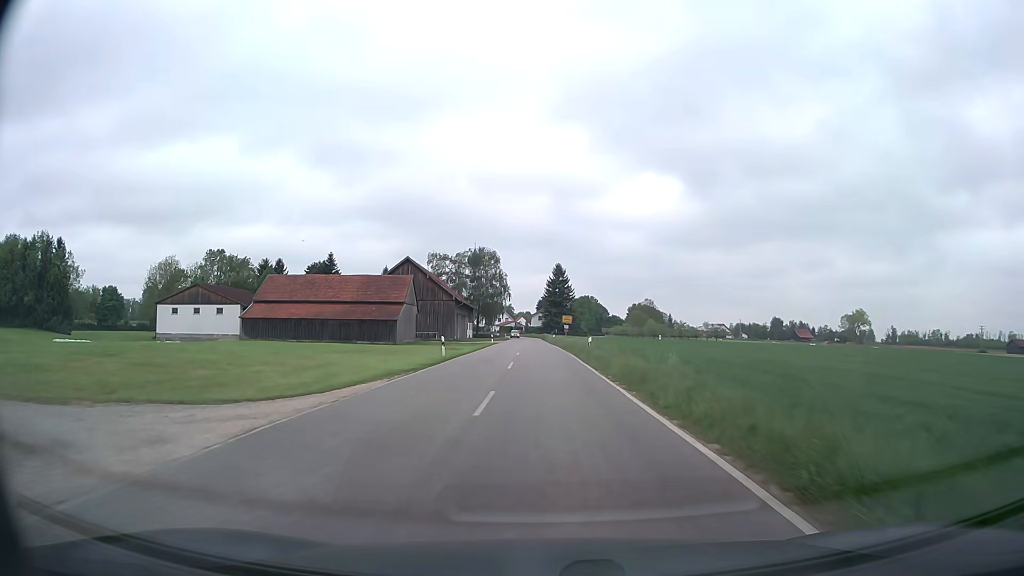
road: tertiary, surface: asphalt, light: Day
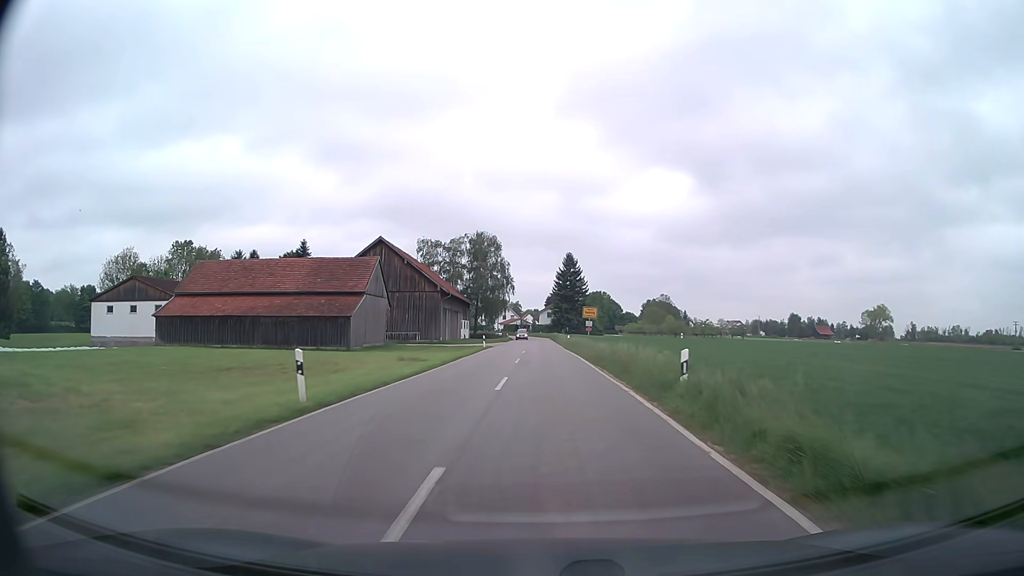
(-0.1, +19.6) m; -1°
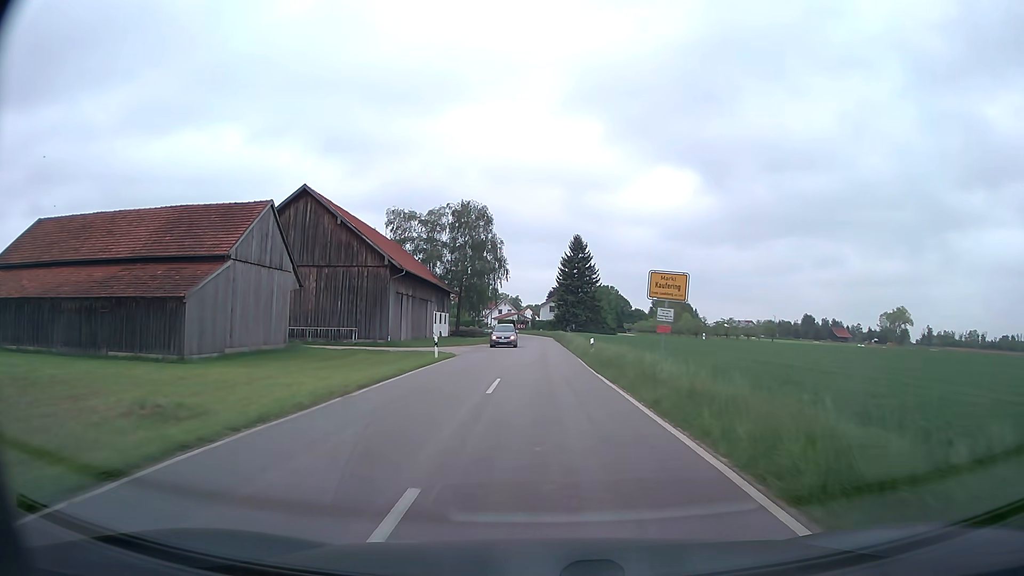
(-0.1, +24.5) m; 0°
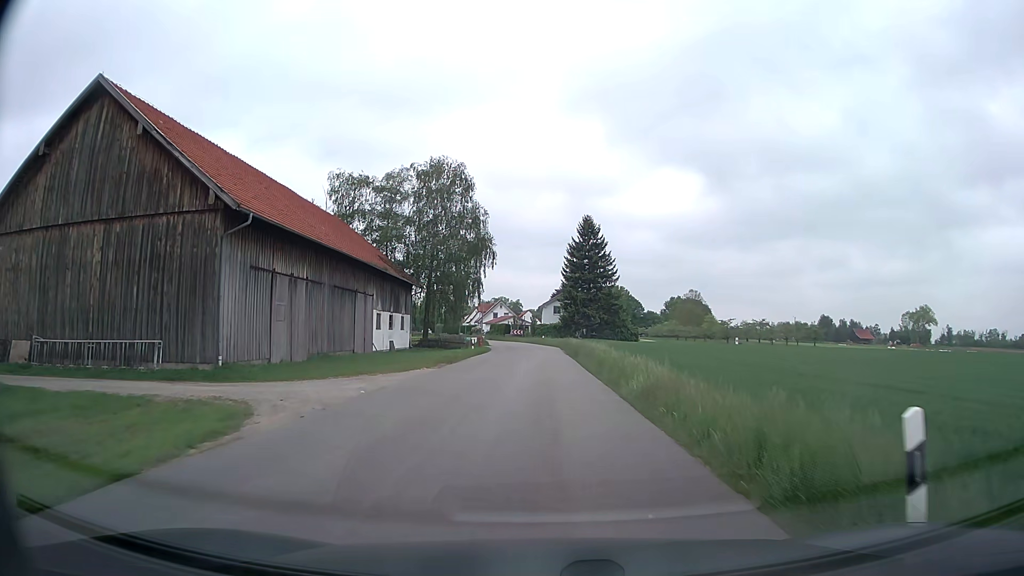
(+0.1, +25.7) m; 0°
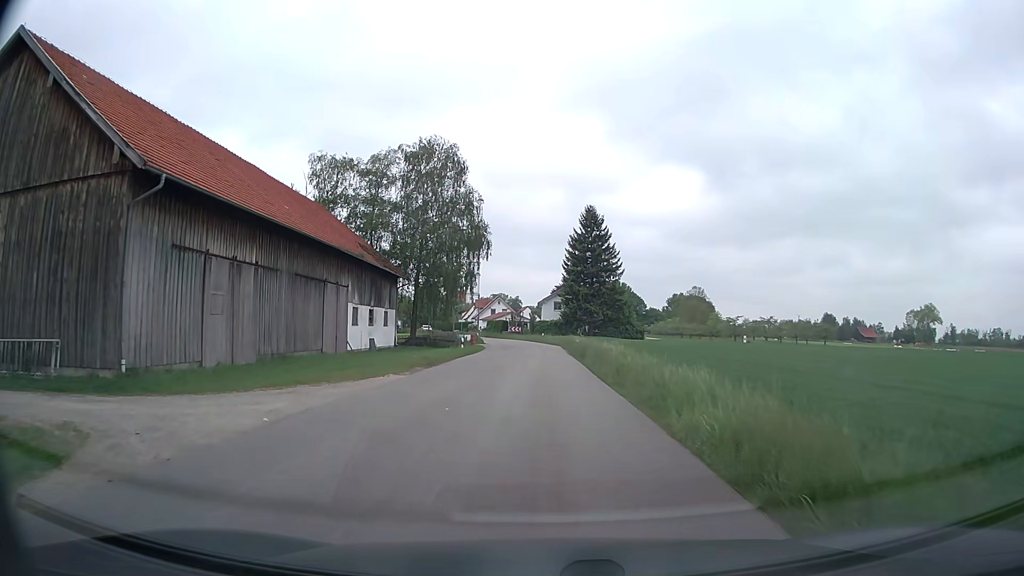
(0.0, +5.8) m; 0°
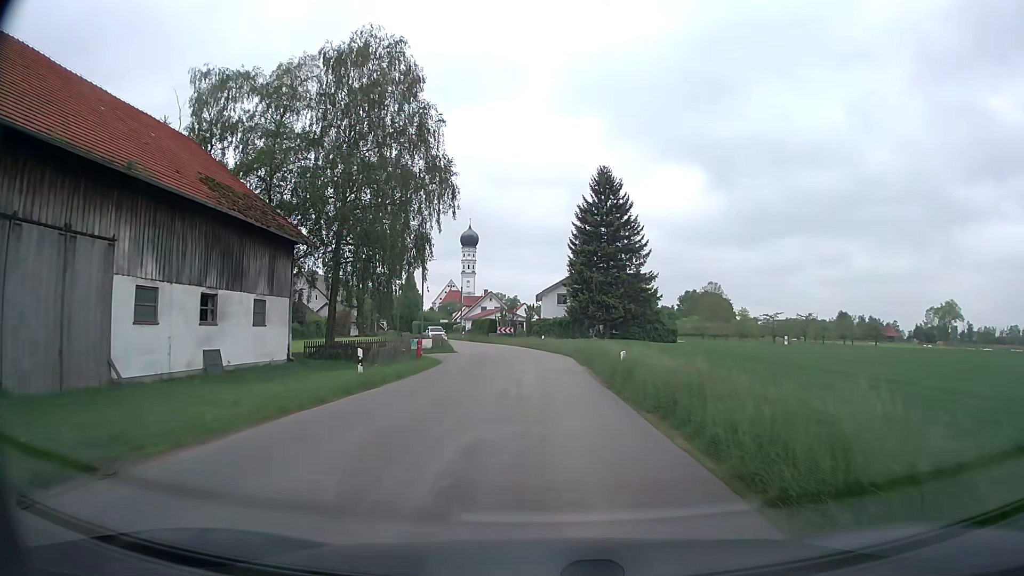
(+0.1, +22.9) m; 0°
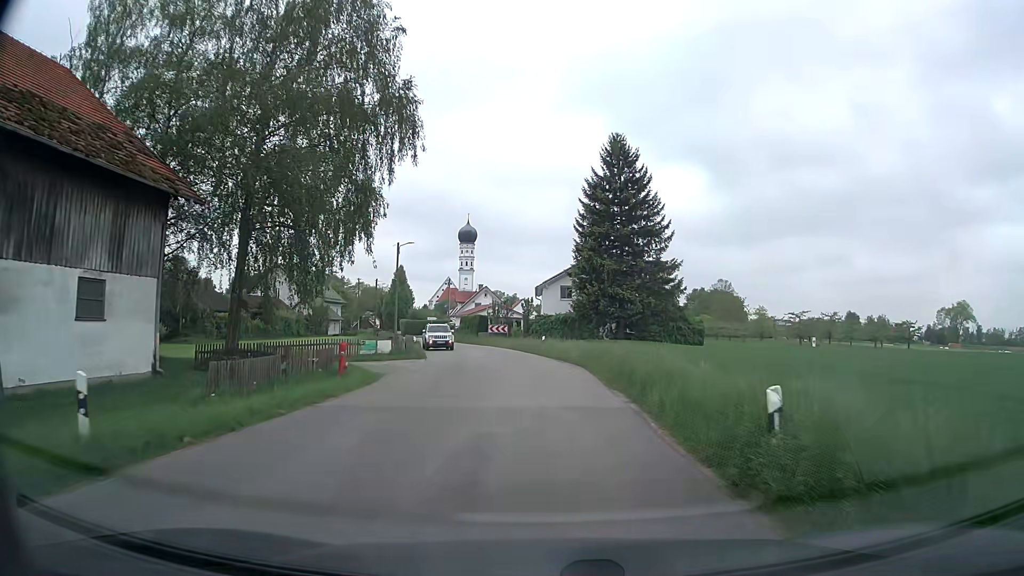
(0.0, +11.7) m; 0°
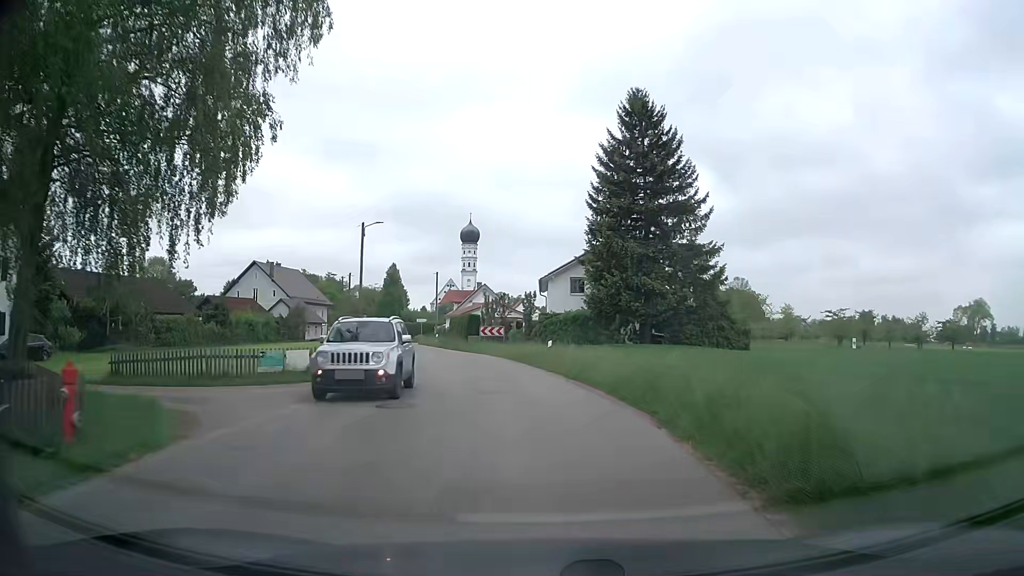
(+0.1, +11.8) m; -1°
(0, +10) (-1, +20) (-3, +30) (-5, +40) (-8, +49) (-11, +59) (-14, +68) (-17, +78) (-20, +87) (-23, +97) m
